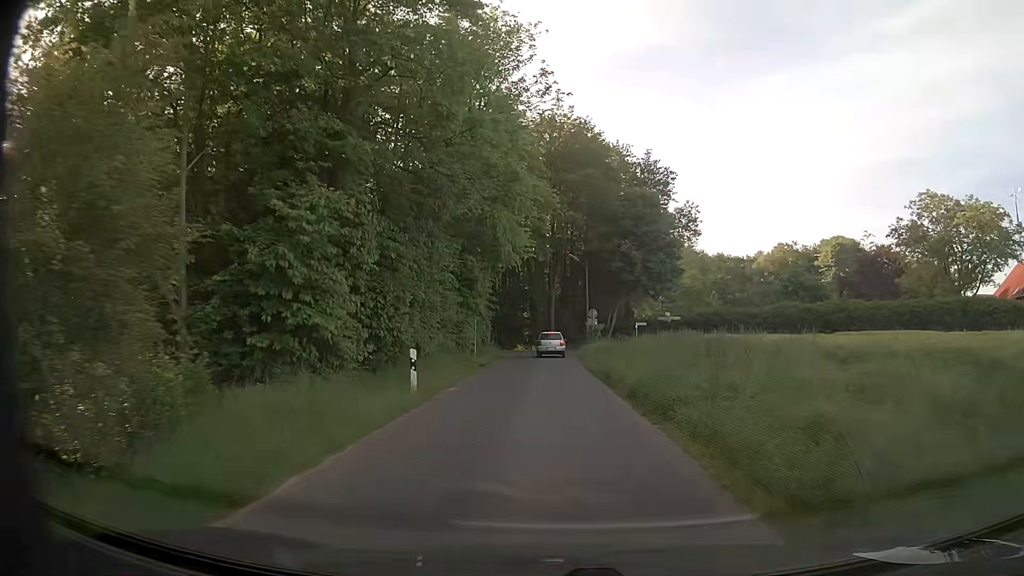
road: unclassified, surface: asphalt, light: Day
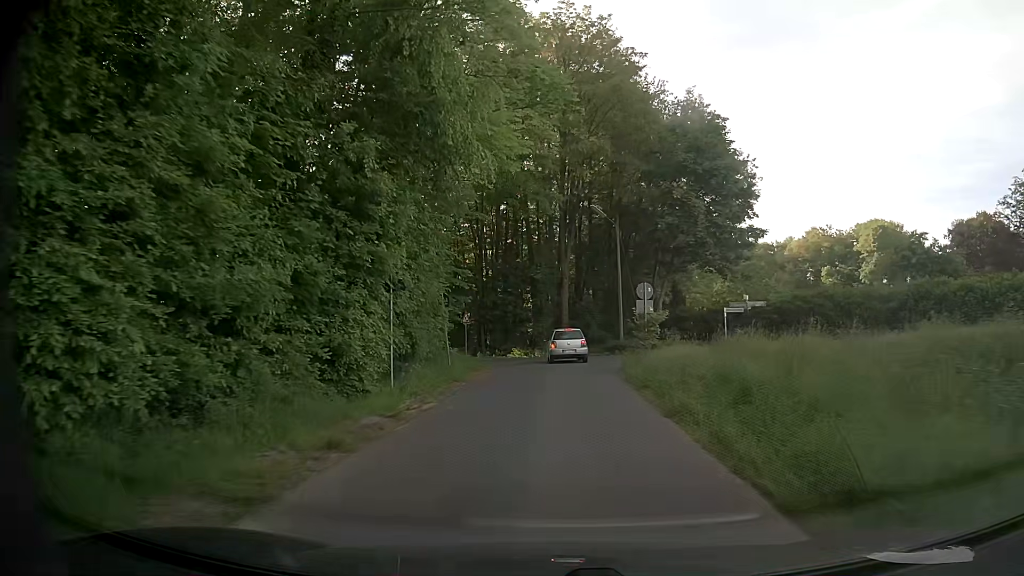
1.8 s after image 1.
(0.0, +20.7) m; 0°
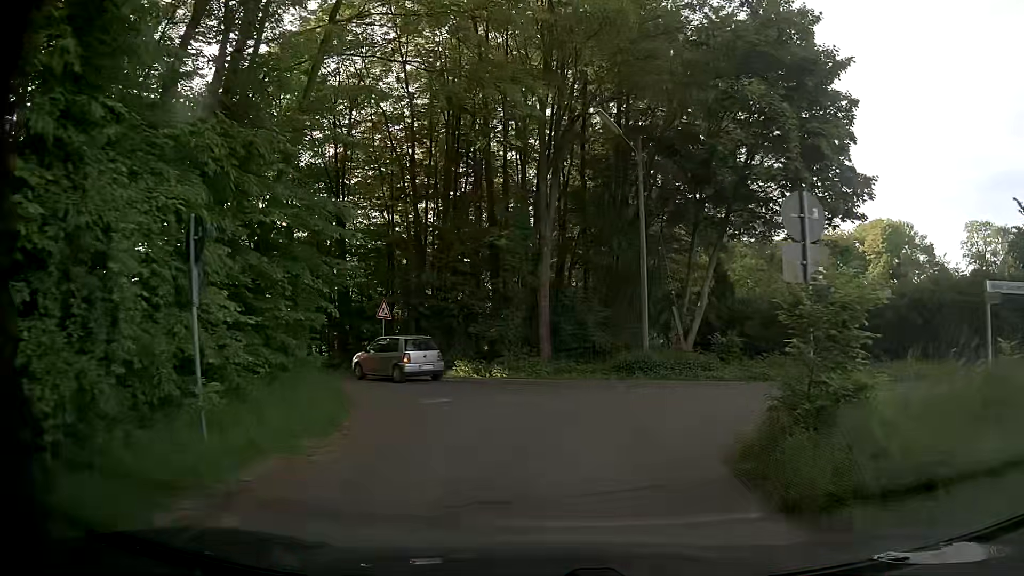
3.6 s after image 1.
(+0.1, +15.9) m; +2°
(0, +10) (-1, +20) (-9, +26) (-17, +32) (-25, +38) (-33, +44) (-41, +50) (-48, +58) (-53, +66) (-59, +74) m
